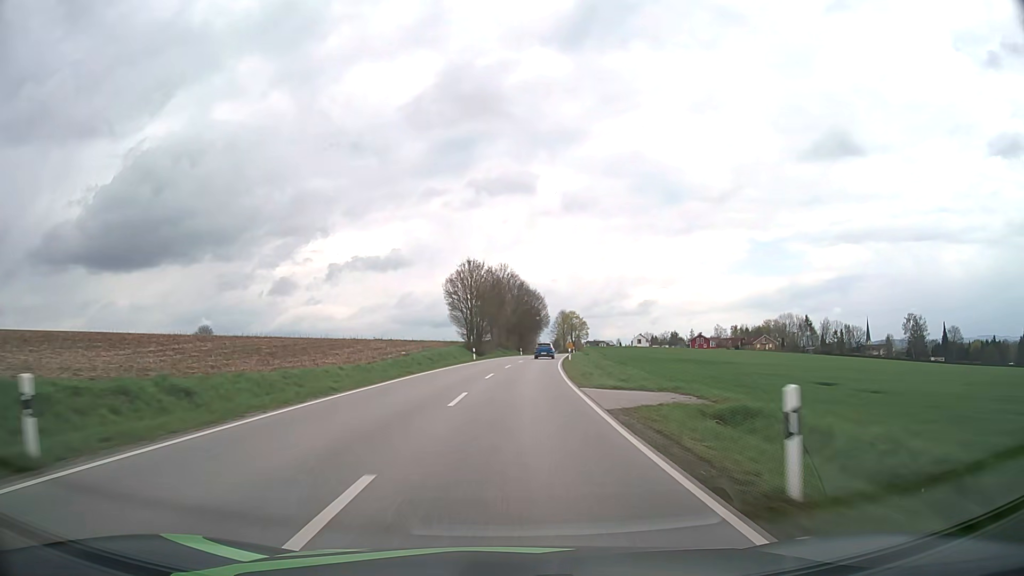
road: secondary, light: Day
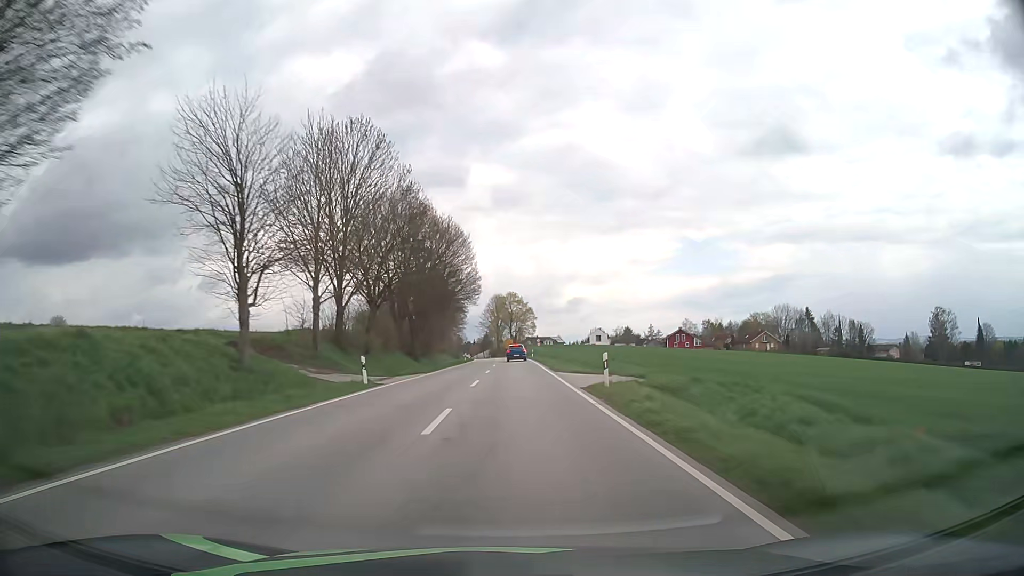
(+4.4, +76.6) m; +6°
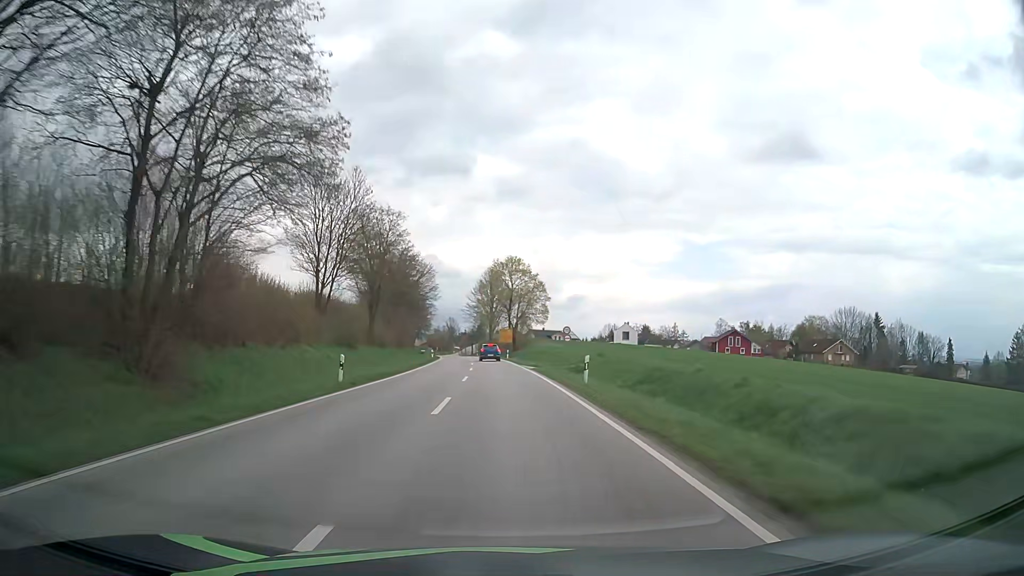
(+0.4, +57.1) m; 0°
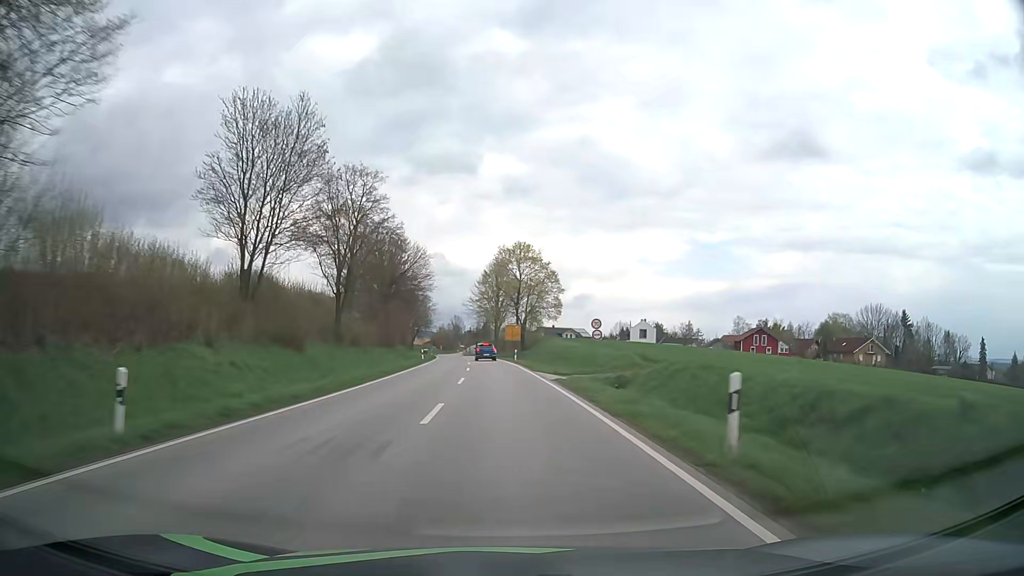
(-0.1, +13.5) m; -1°
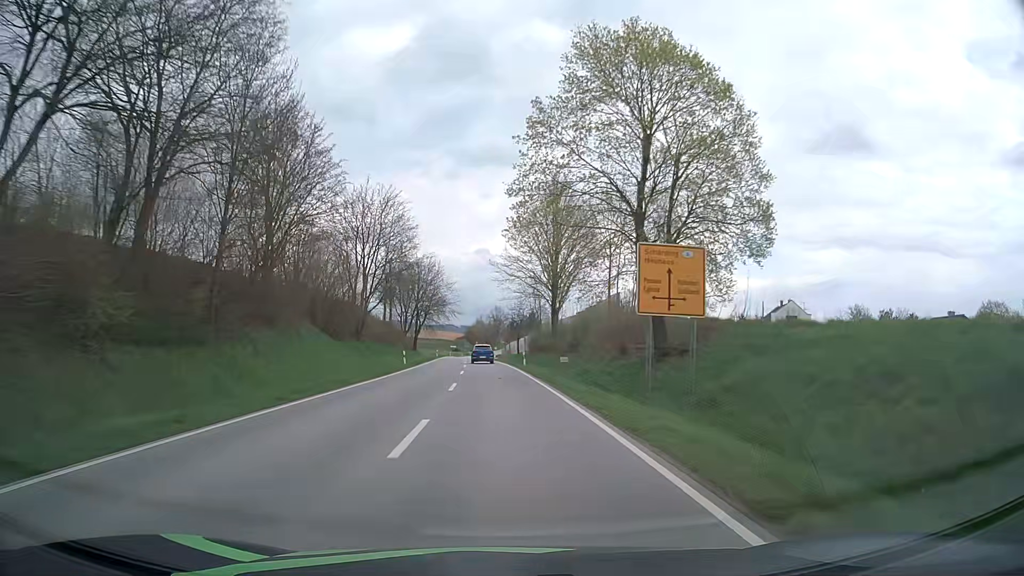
(-2.0, +63.3) m; -4°
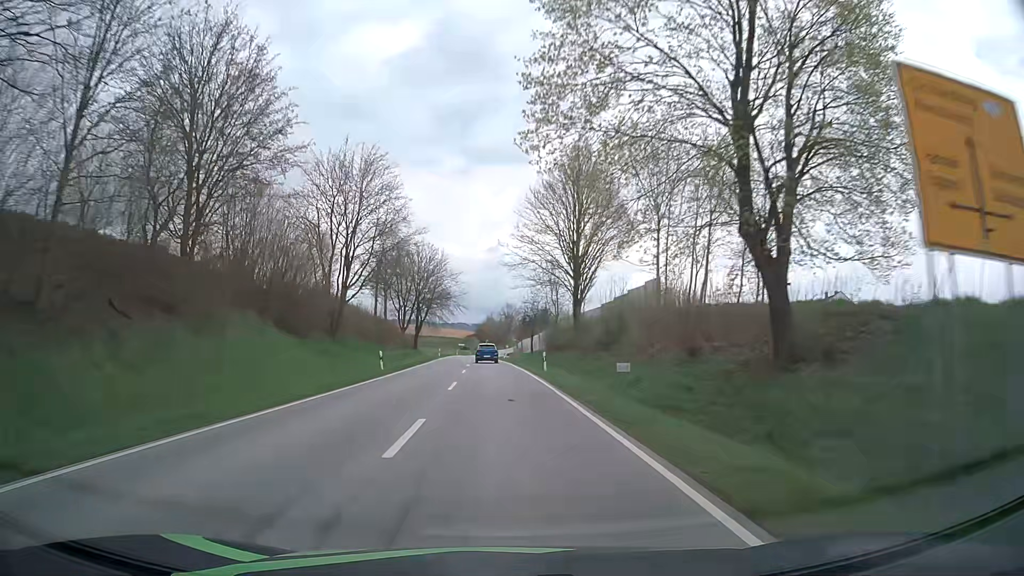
(-0.1, +12.0) m; -1°
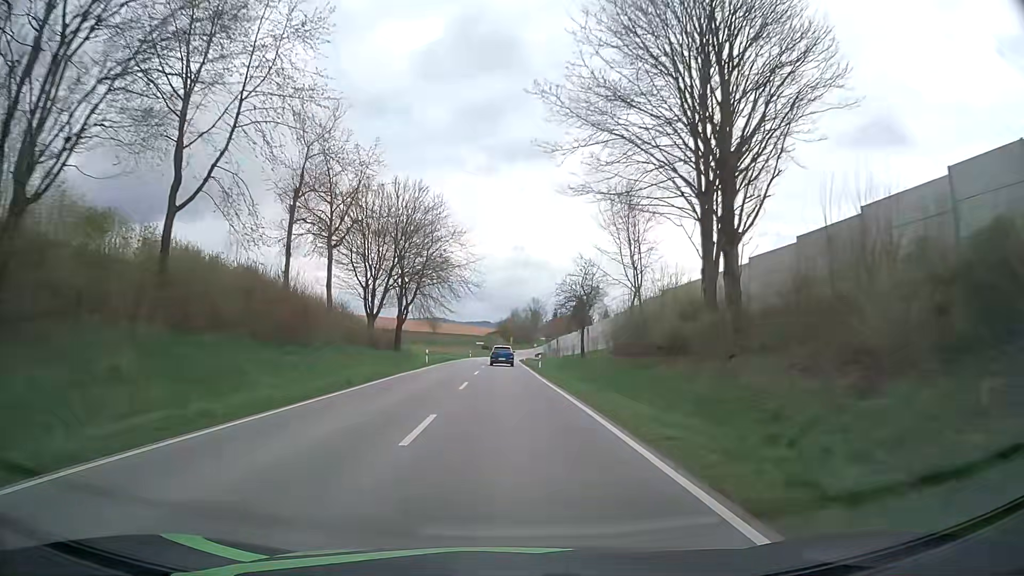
(-0.8, +35.0) m; -2°
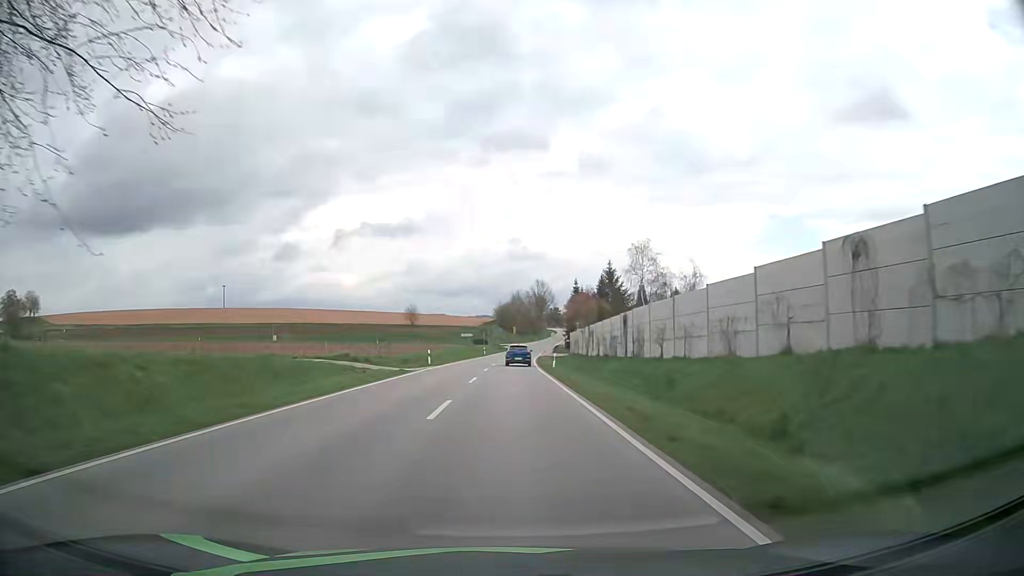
(-0.1, +57.1) m; 0°
(0, +10) (0, +20) (0, +30) (+1, +40) (+1, +50) (+1, +60) (+1, +70) (+2, +80) (+2, +90) (+3, +100) m
